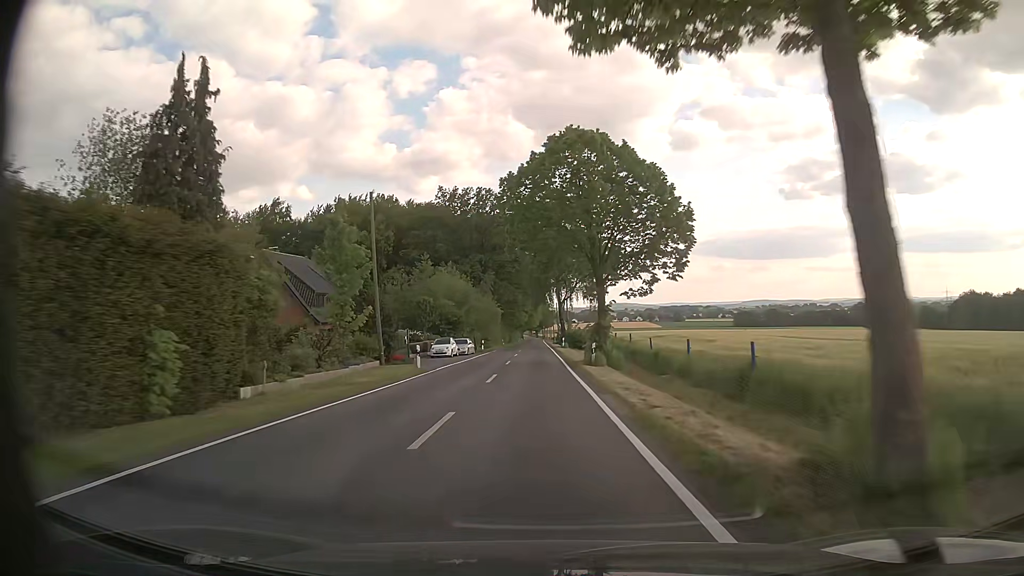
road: tertiary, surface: asphalt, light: Day
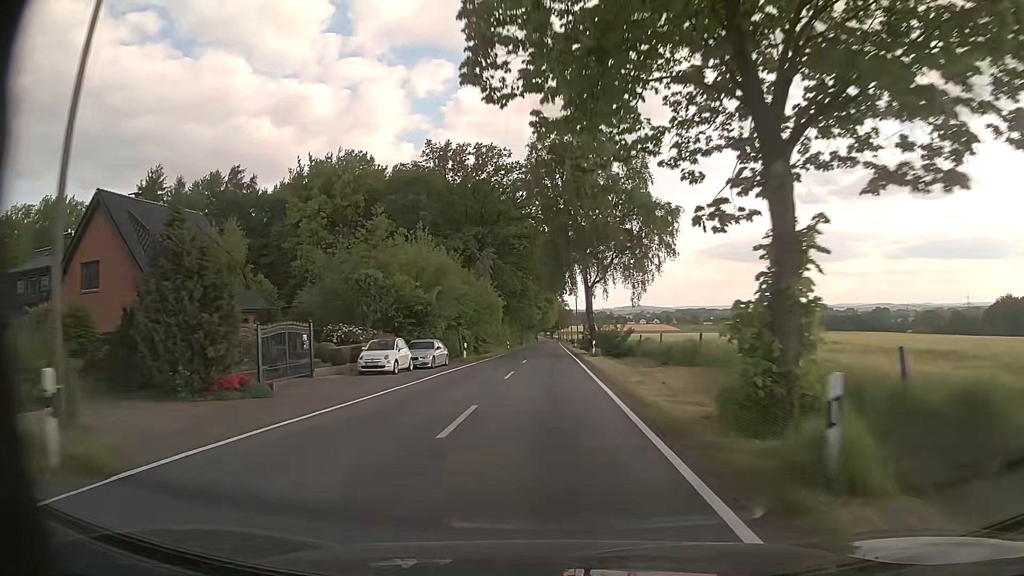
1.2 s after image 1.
(-0.3, +23.3) m; -1°
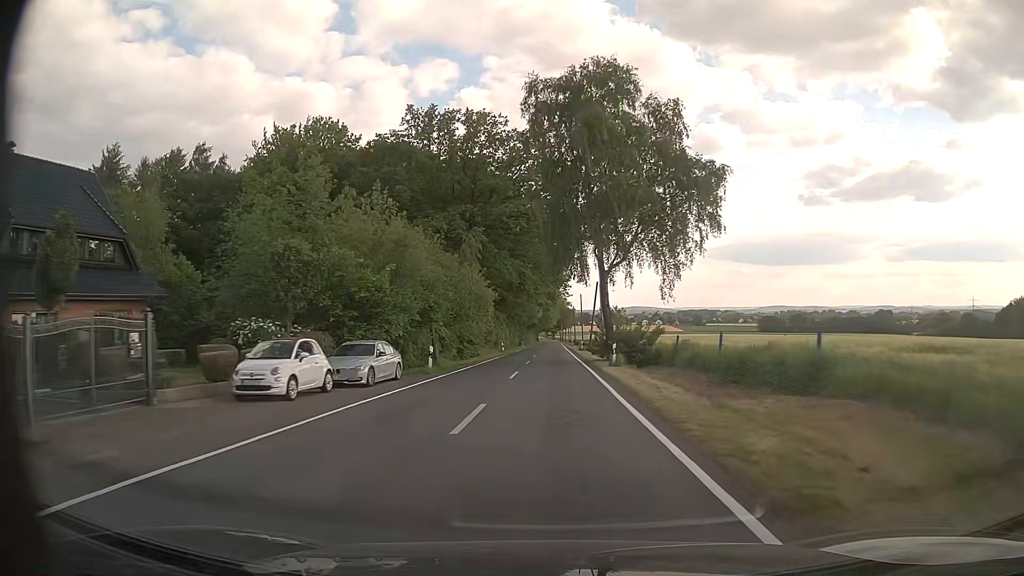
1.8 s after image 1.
(0.0, +11.7) m; 0°
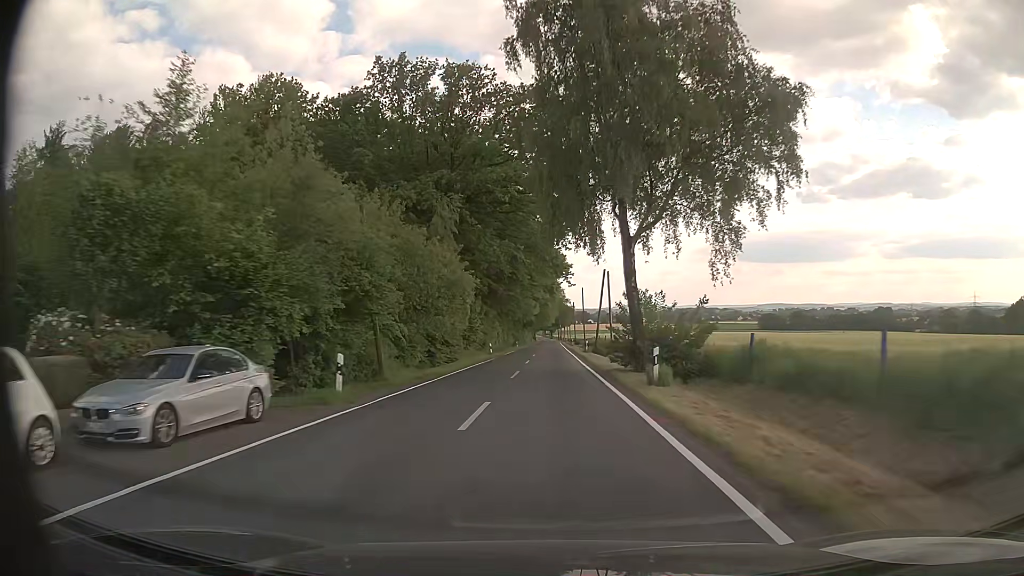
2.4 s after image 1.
(0.0, +11.6) m; 0°
